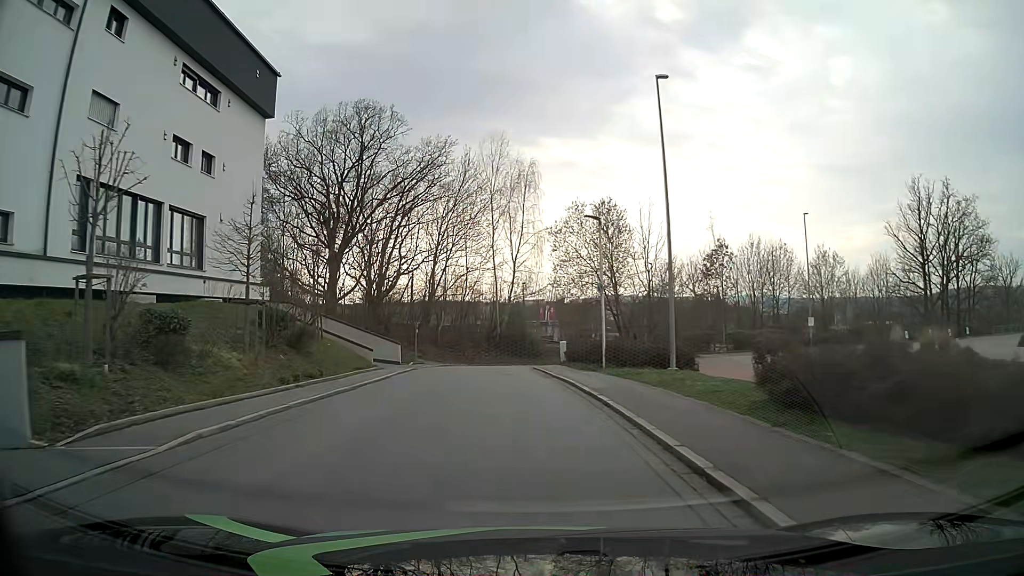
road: tertiary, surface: asphalt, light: Day
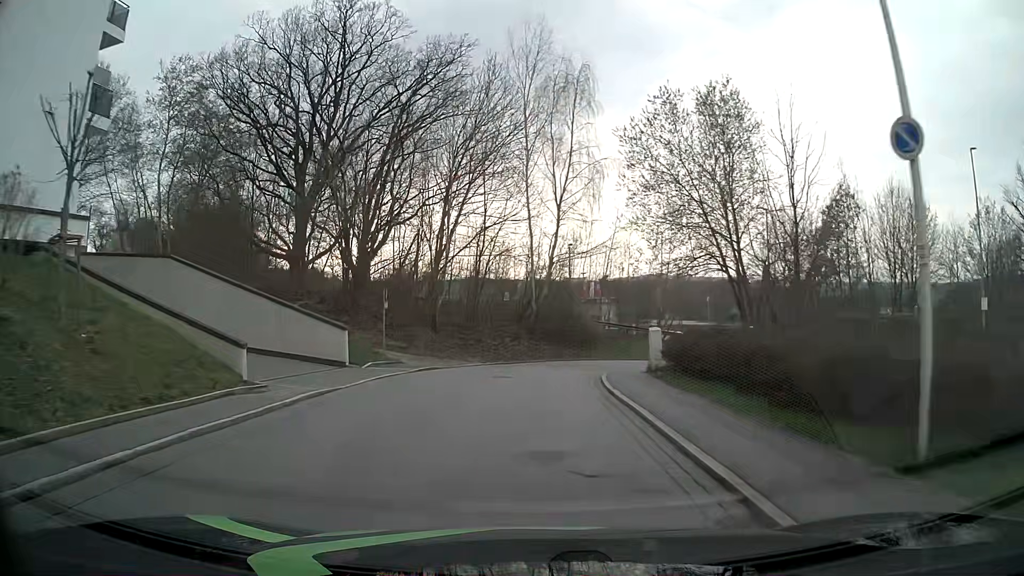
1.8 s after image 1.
(-0.6, +17.9) m; -3°
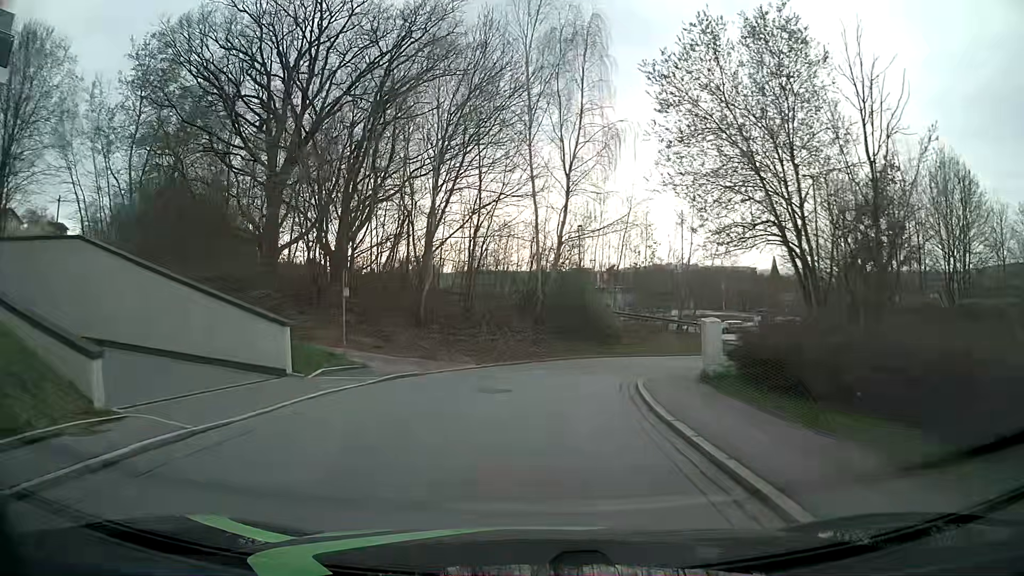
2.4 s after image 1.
(0.0, +5.5) m; -1°
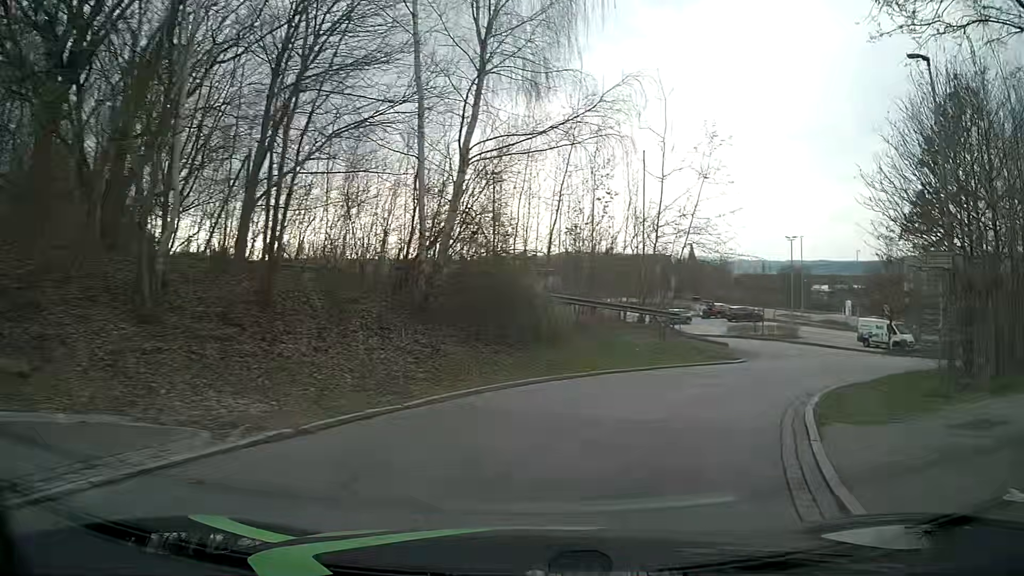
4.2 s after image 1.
(+0.5, +14.3) m; +7°
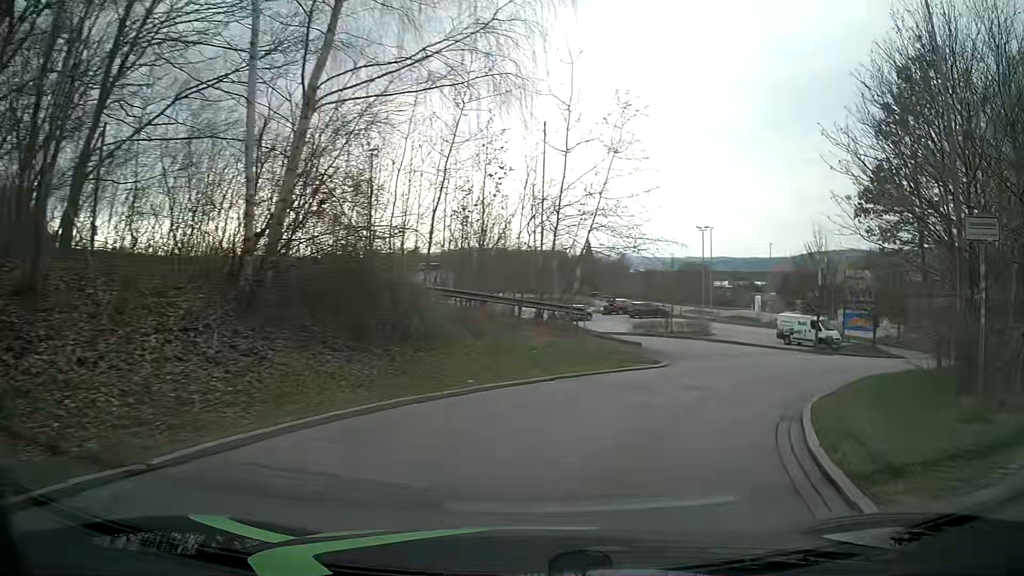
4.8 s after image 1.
(+0.4, +4.3) m; +10°
